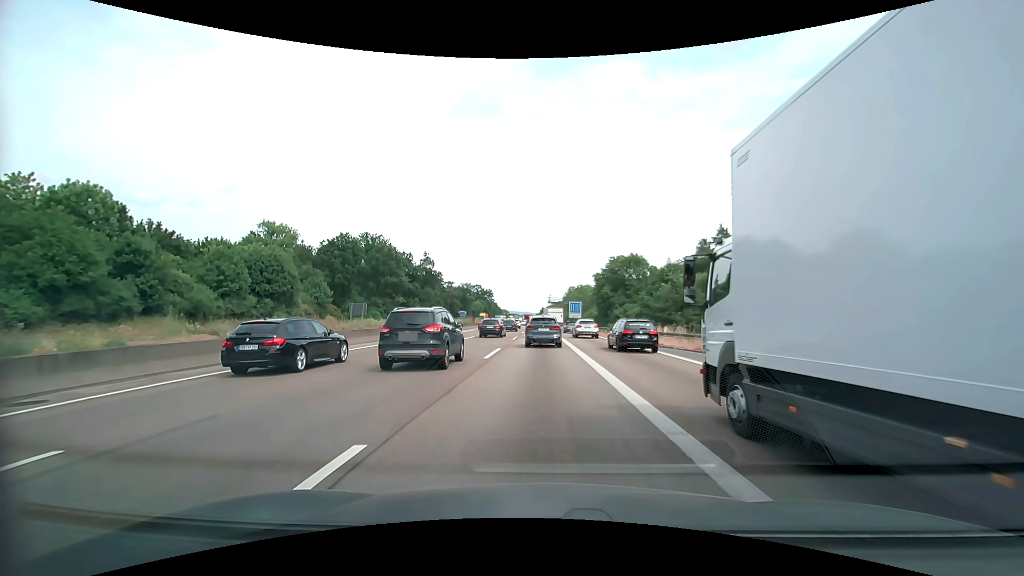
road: motorway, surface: asphalt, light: Day
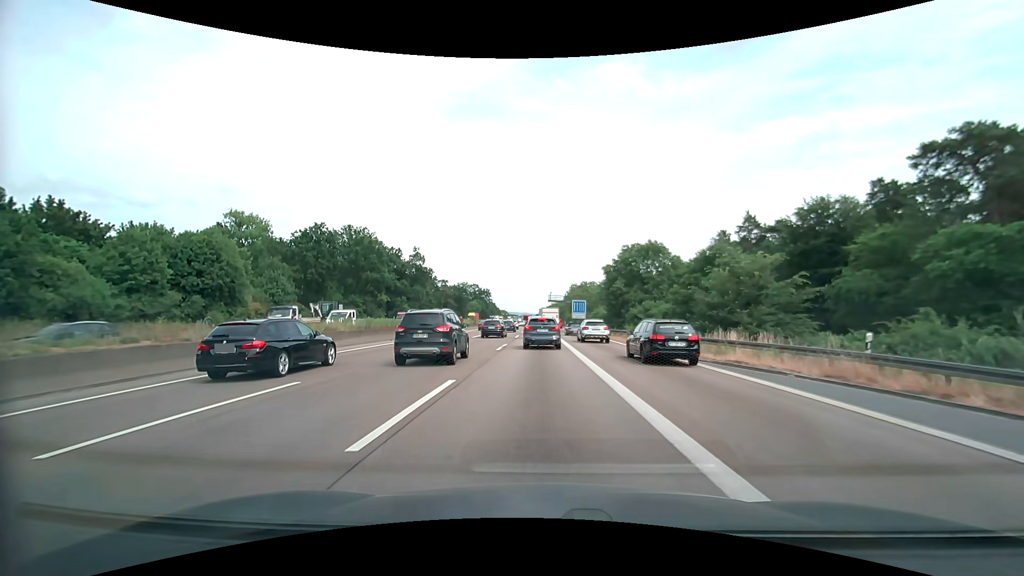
(+0.1, +12.4) m; 0°
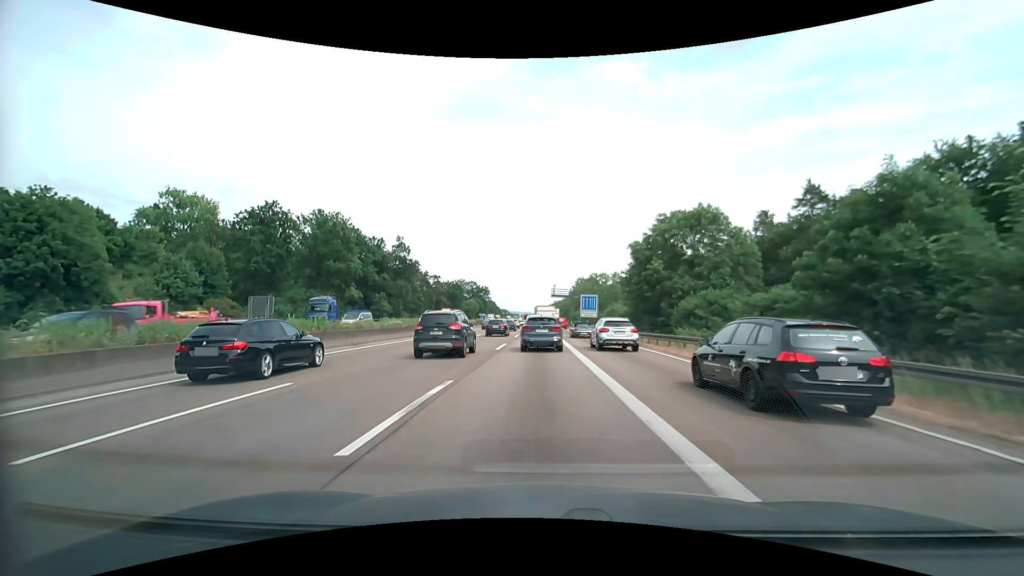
(-0.1, +18.2) m; 0°
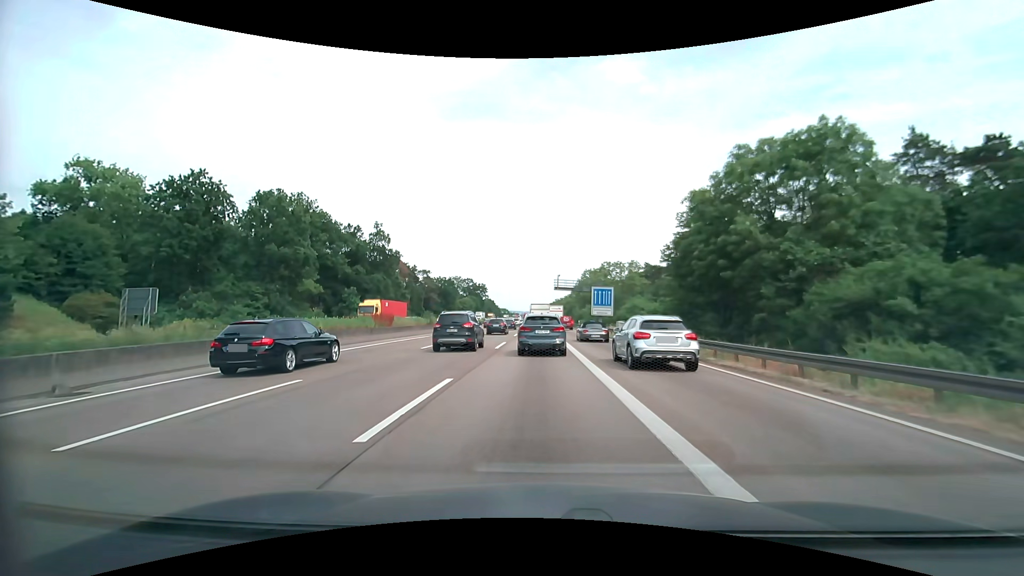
(0.0, +17.3) m; 0°
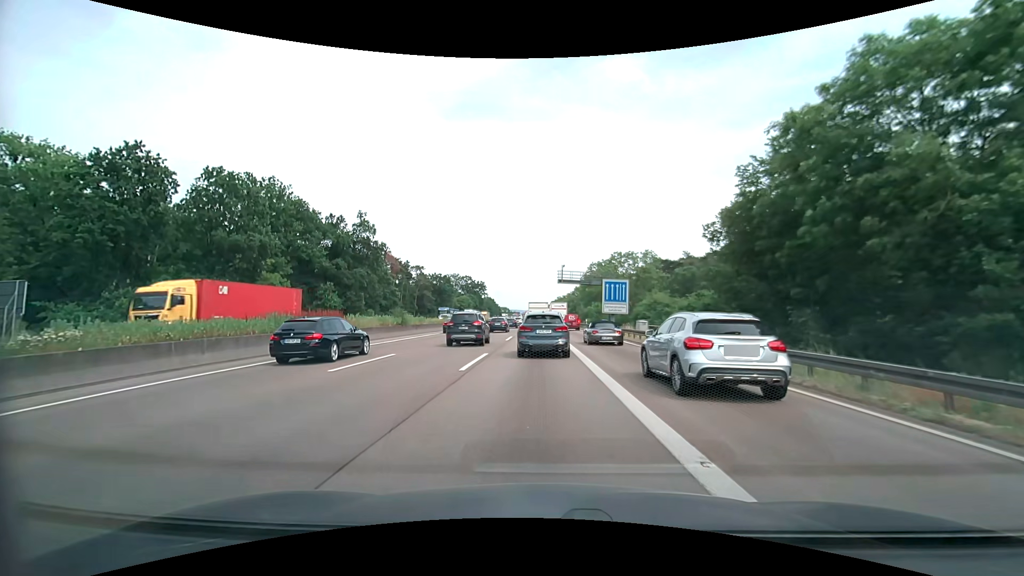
(0.0, +10.3) m; 0°
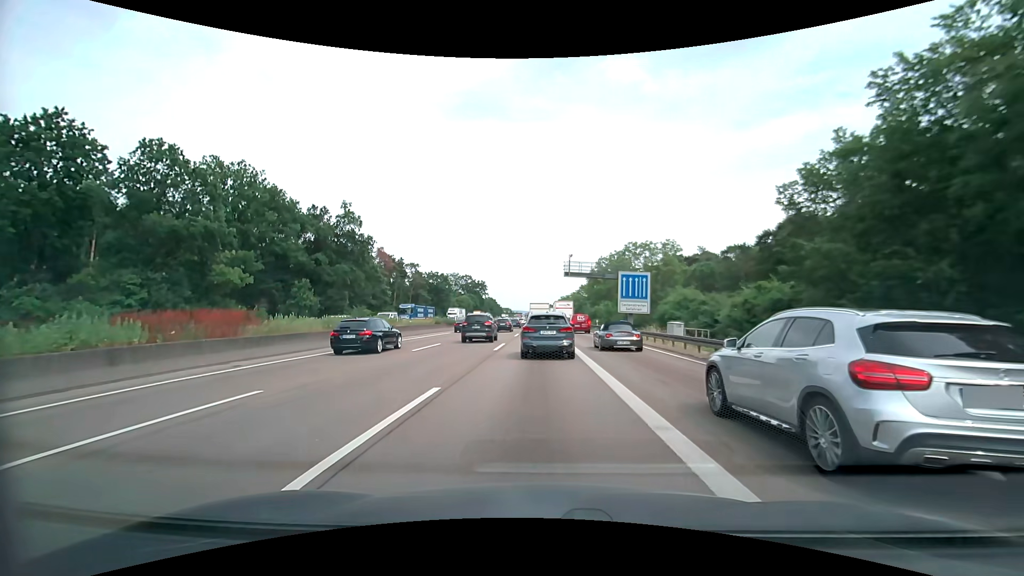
(0.0, +9.3) m; -1°
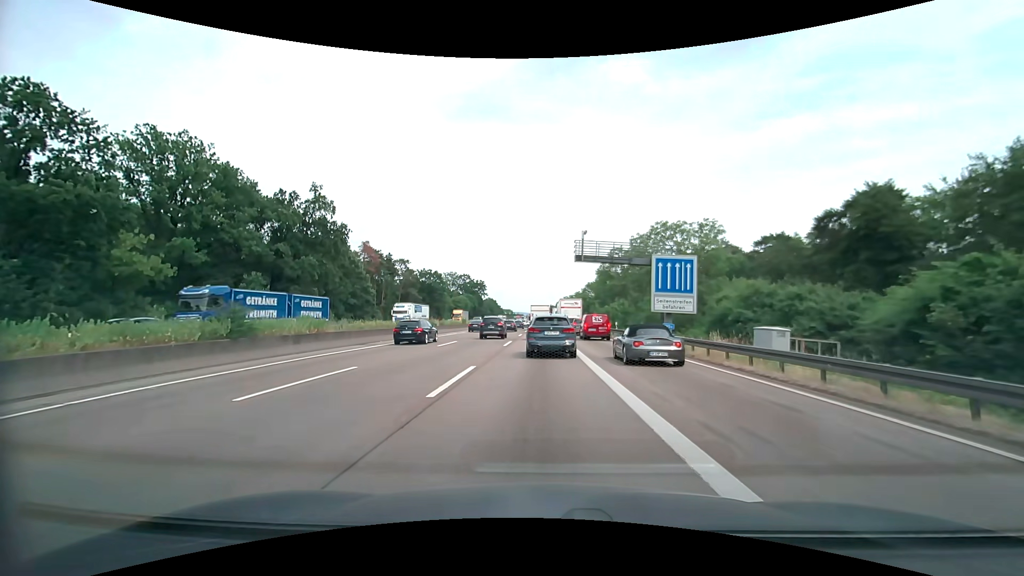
(0.0, +12.9) m; 0°
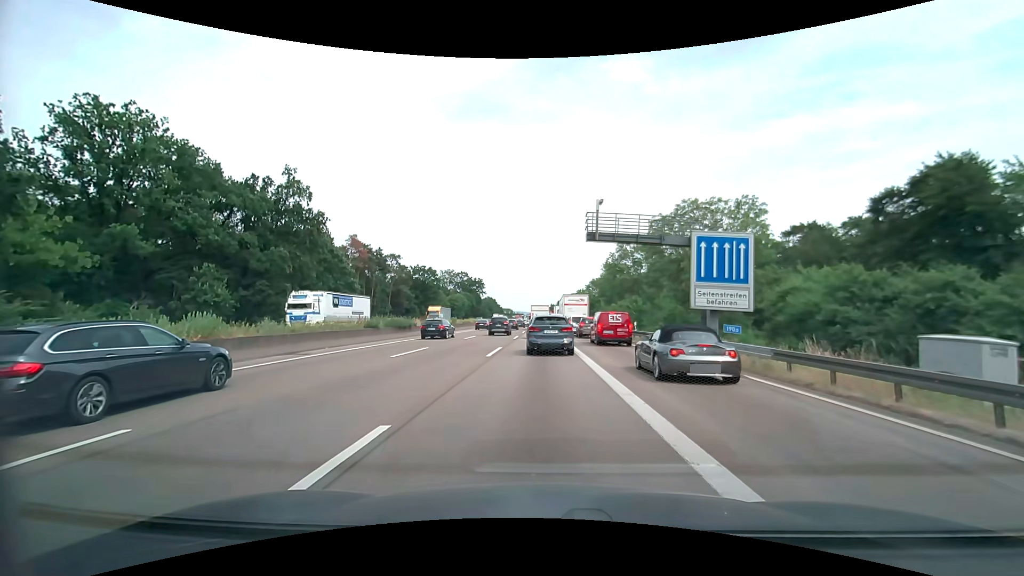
(0.0, +8.4) m; 0°
(0, +10) (0, +20) (0, +30) (0, +40) (0, +50) (-1, +60) (-1, +70) (-1, +80) (-1, +90) (-1, +100) m
